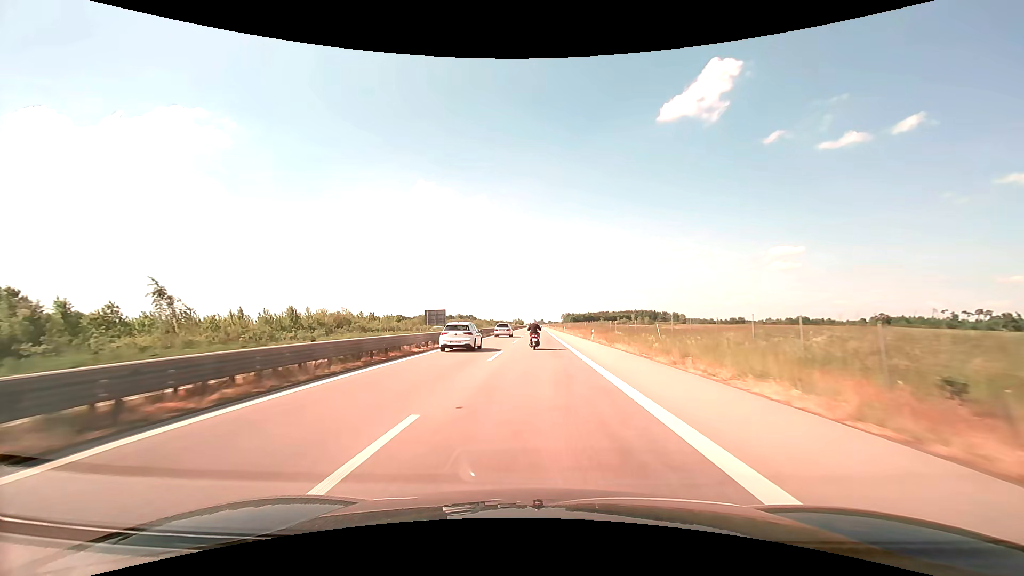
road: trunk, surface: asphalt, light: Day
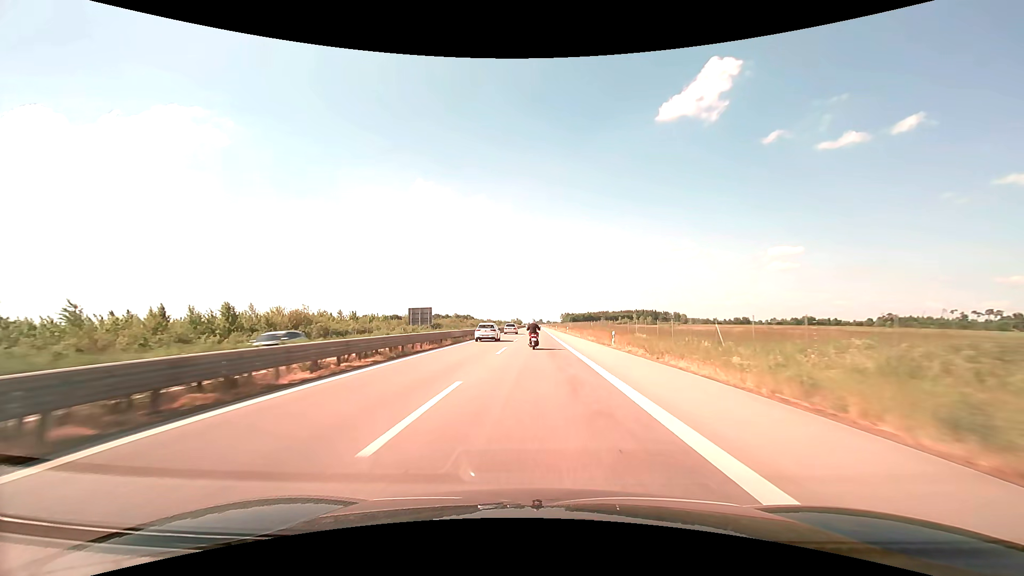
(0.0, +13.2) m; 0°
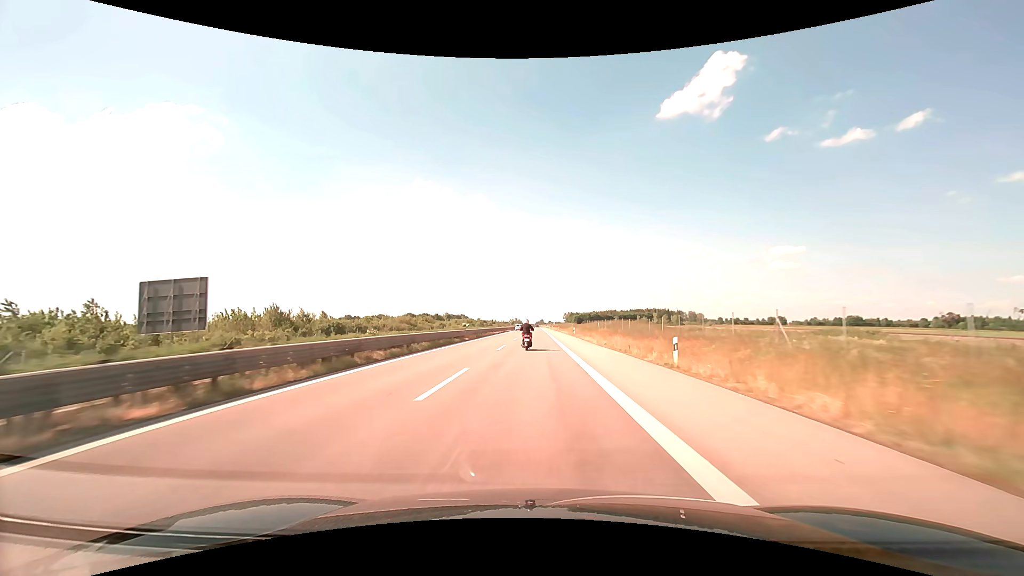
(+0.3, +66.0) m; 0°
(0, +10) (0, +20) (0, +30) (0, +40) (0, +50) (0, +60) (0, +70) (0, +80) (0, +90) (0, +100) m
